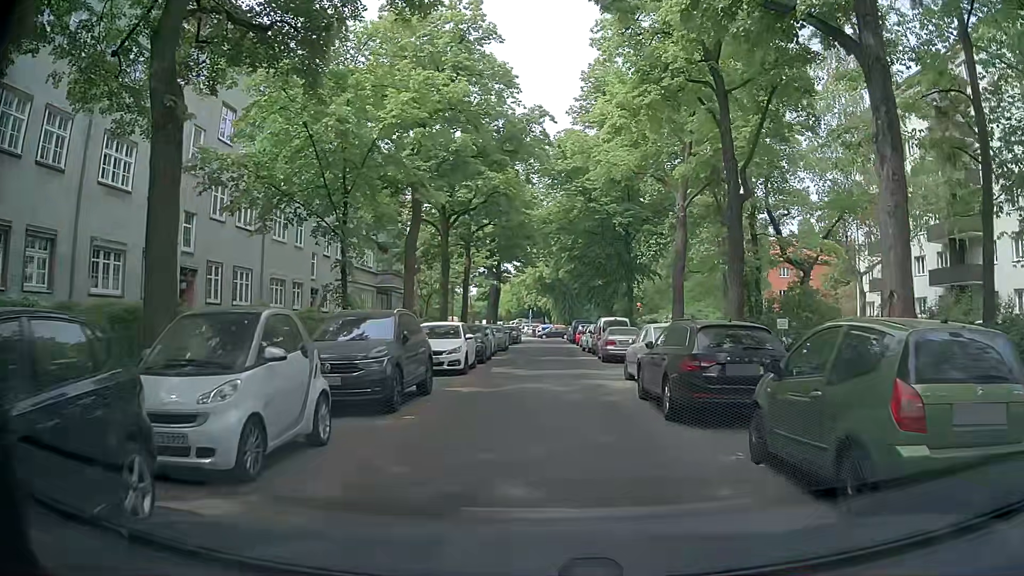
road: residential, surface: asphalt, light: Day
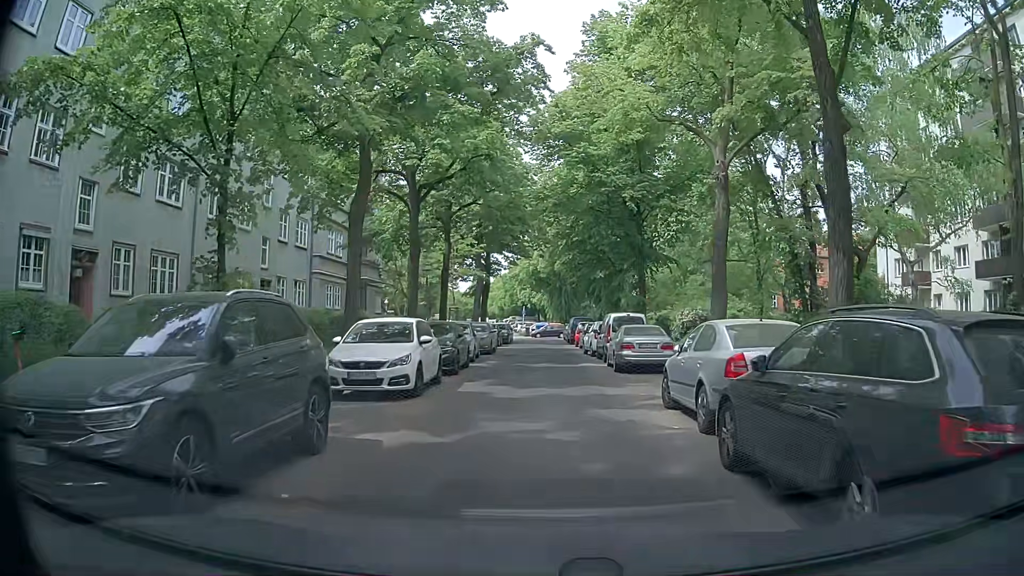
(+0.1, +6.5) m; -2°
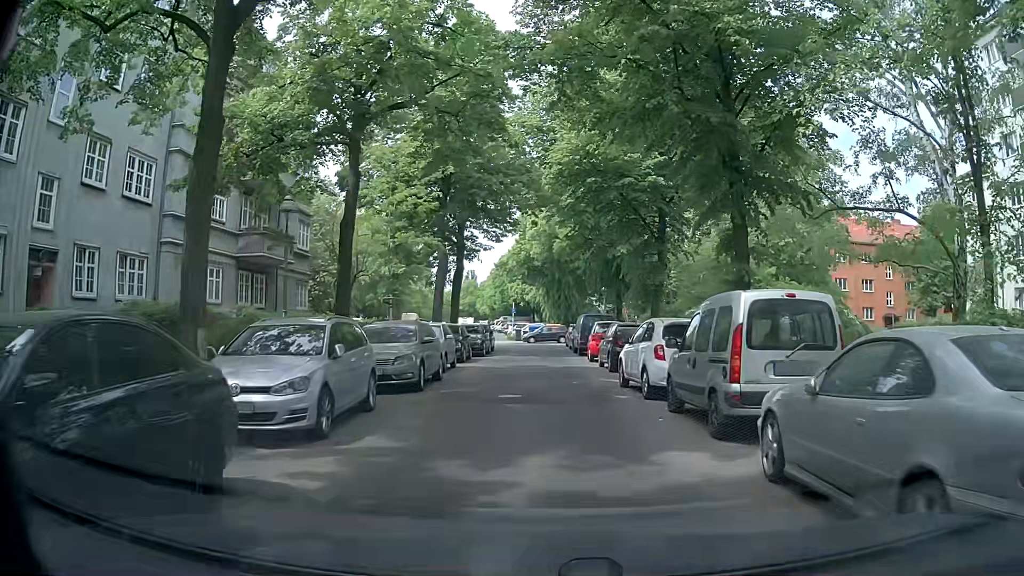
(+0.9, +16.5) m; +3°
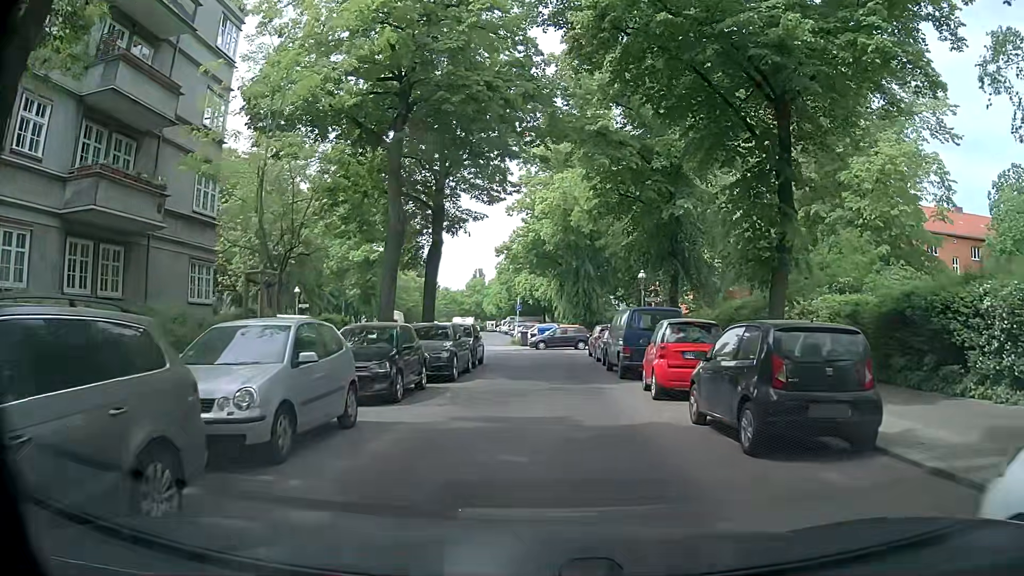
(0.0, +13.0) m; -1°
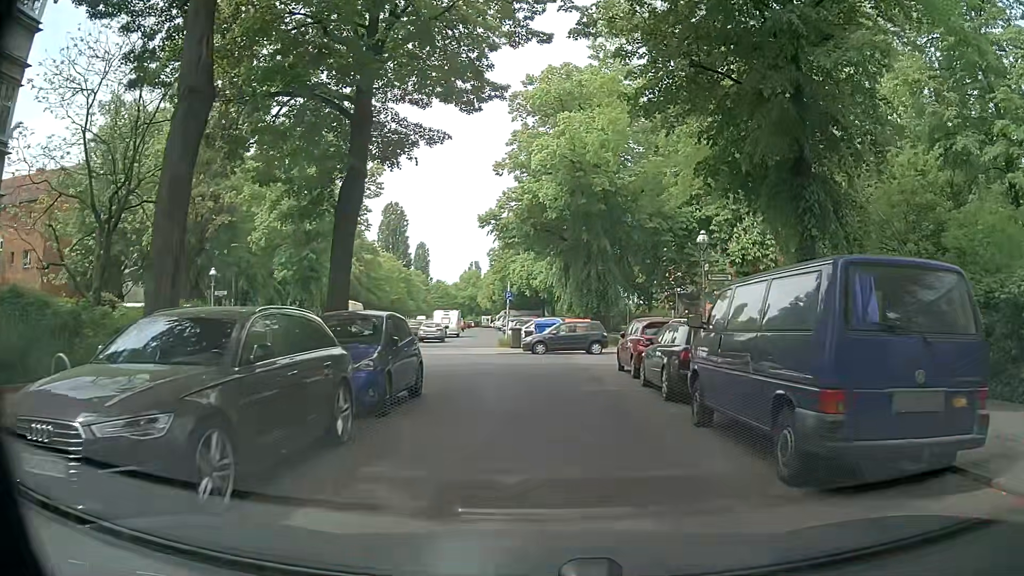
(-0.2, +12.7) m; -2°
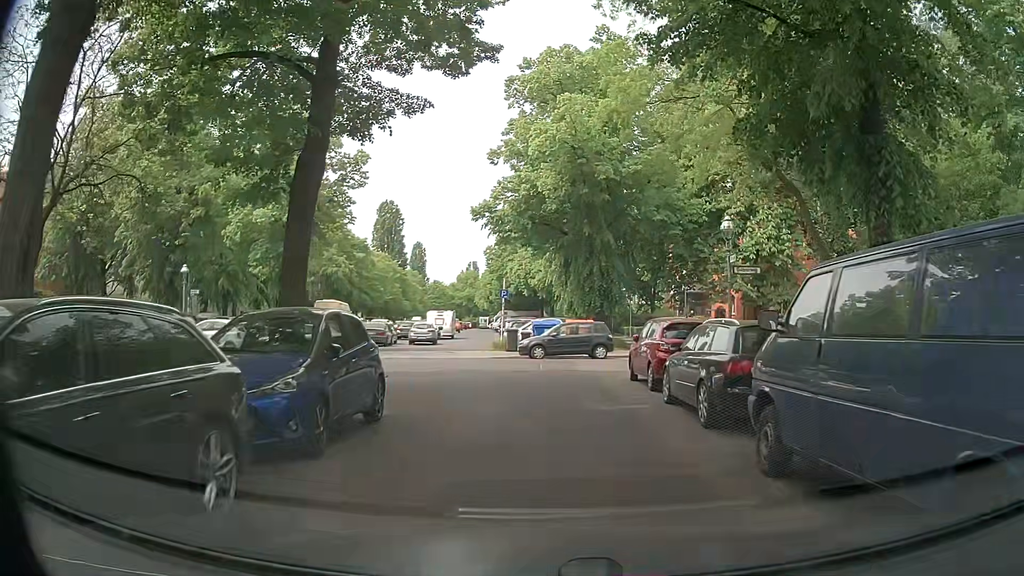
(+0.1, +2.9) m; +3°
